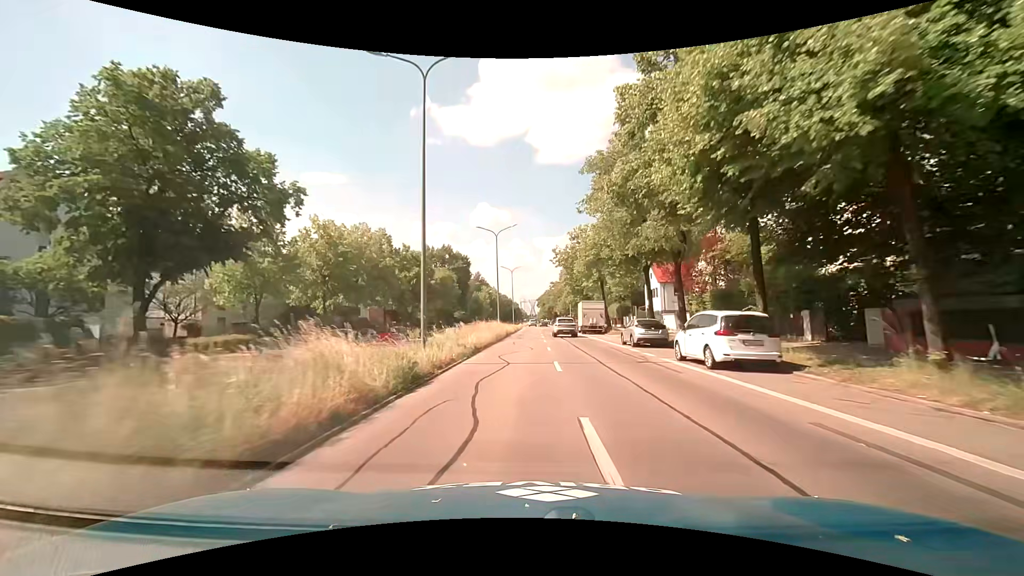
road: primary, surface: asphalt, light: Day
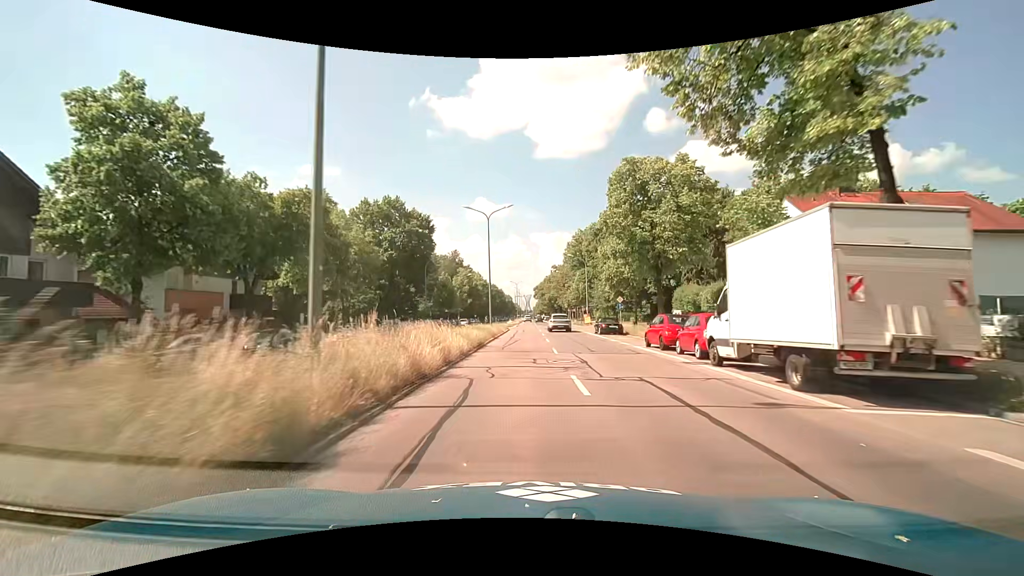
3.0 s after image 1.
(-0.2, +40.8) m; 0°
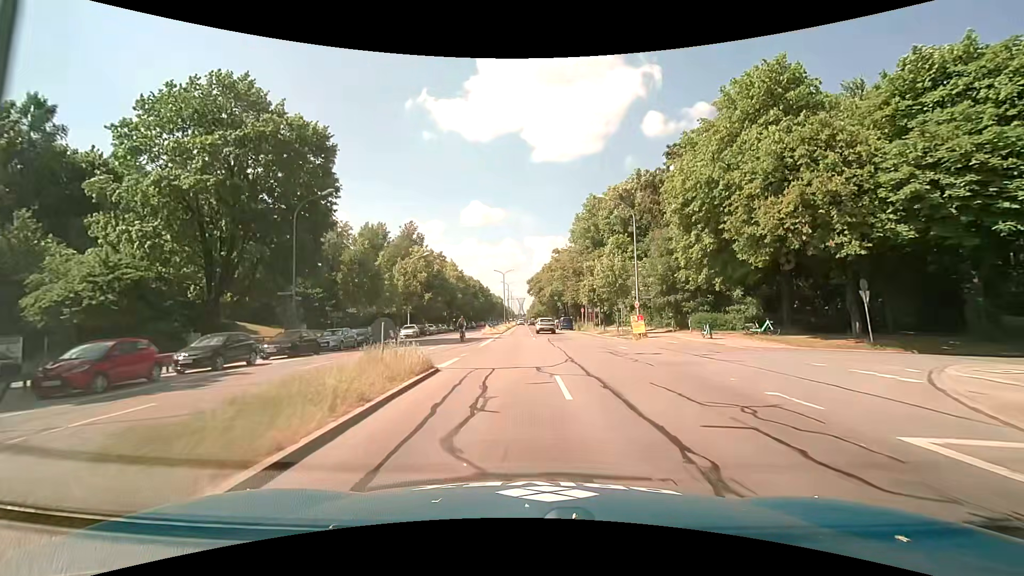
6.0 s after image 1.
(+0.3, +37.3) m; +1°
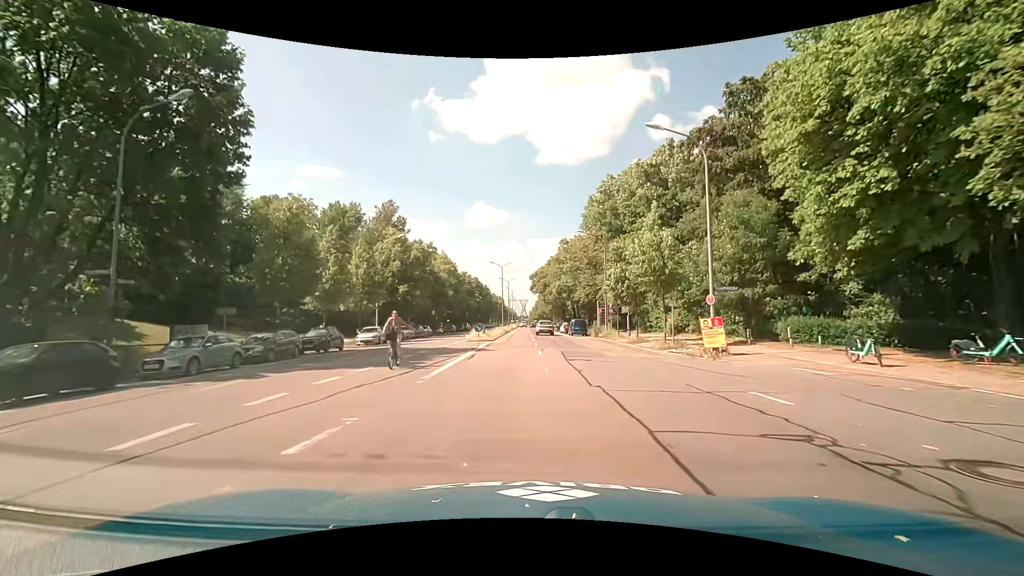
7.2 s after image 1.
(0.0, +14.2) m; 0°
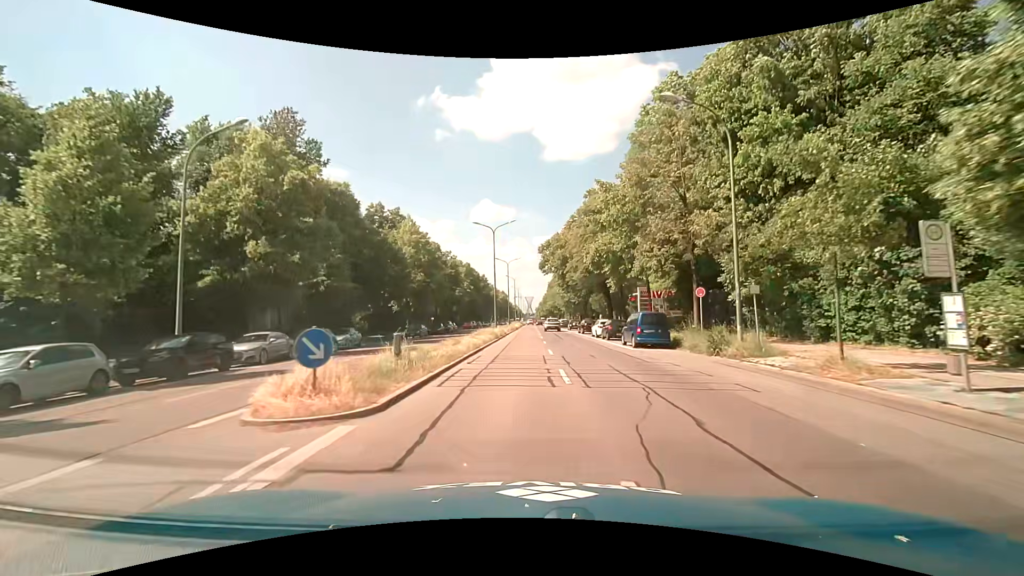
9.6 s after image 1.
(-0.2, +29.1) m; -1°
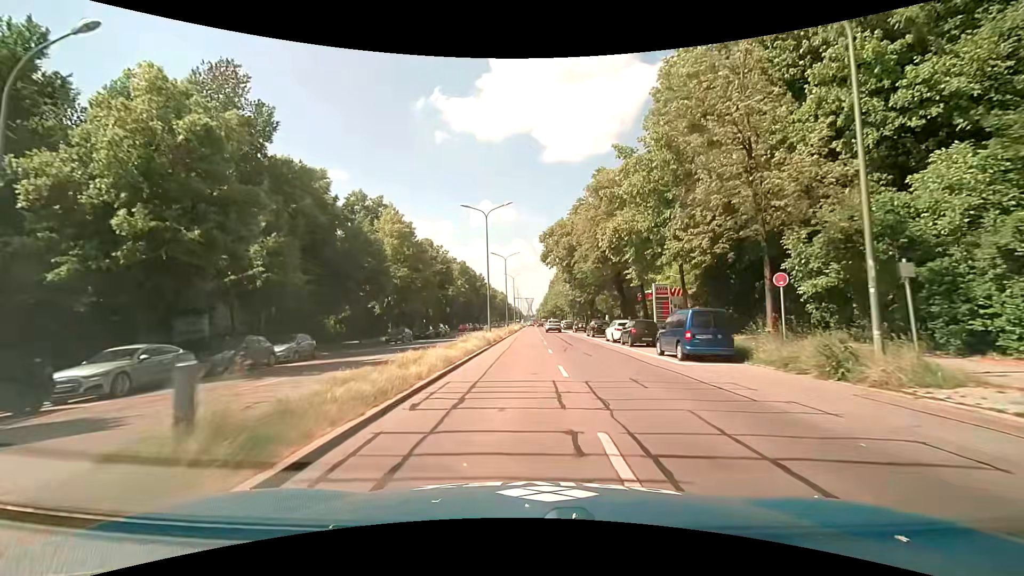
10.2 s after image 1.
(0.0, +7.5) m; 0°
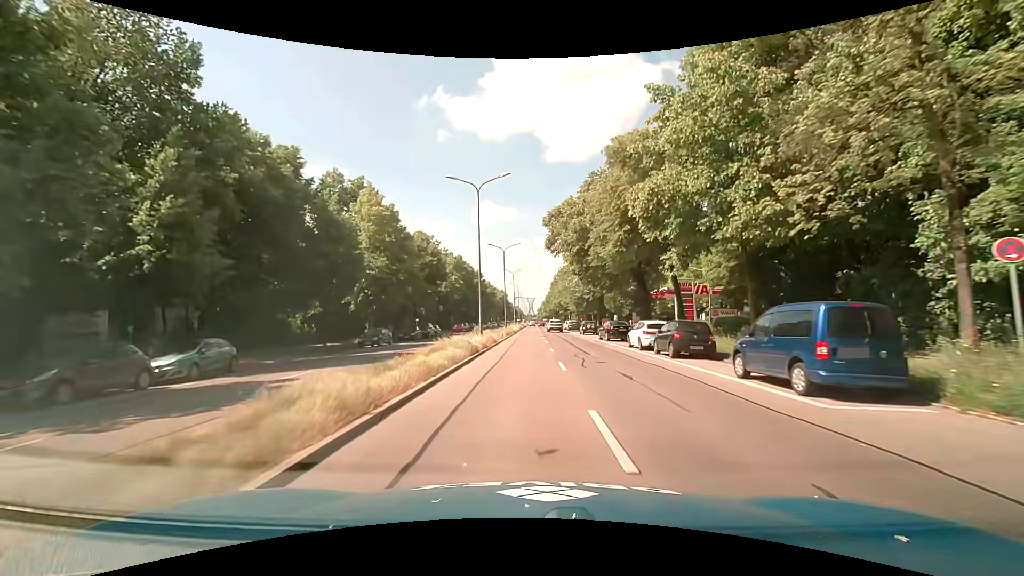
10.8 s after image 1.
(0.0, +7.6) m; 0°
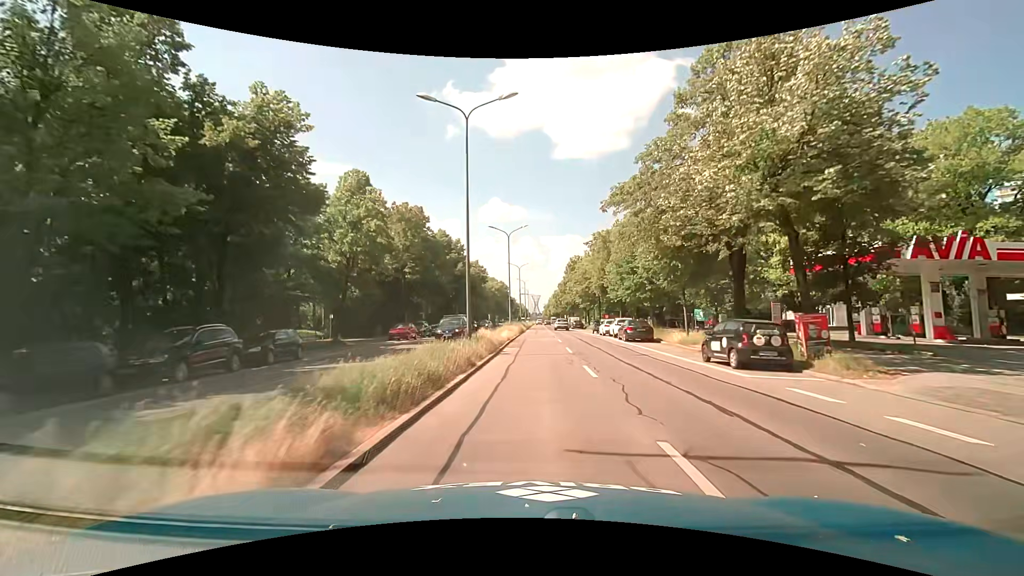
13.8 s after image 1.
(-0.1, +38.8) m; 0°
(0, +10) (0, +20) (0, +30) (0, +40) (0, +50) (+1, +60) (+1, +70) (+1, +80) (+1, +90) (+1, +100) m
